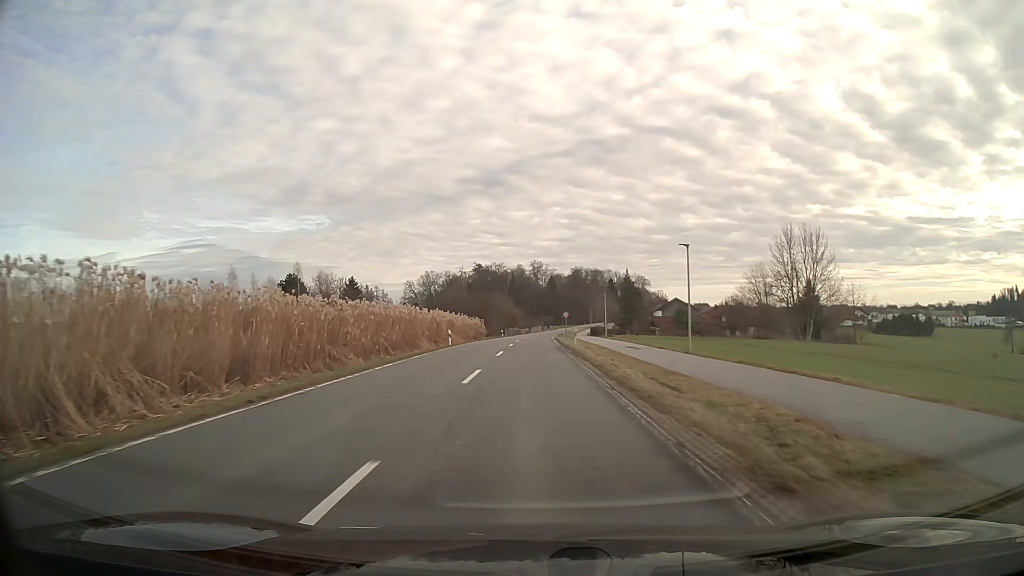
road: secondary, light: Day
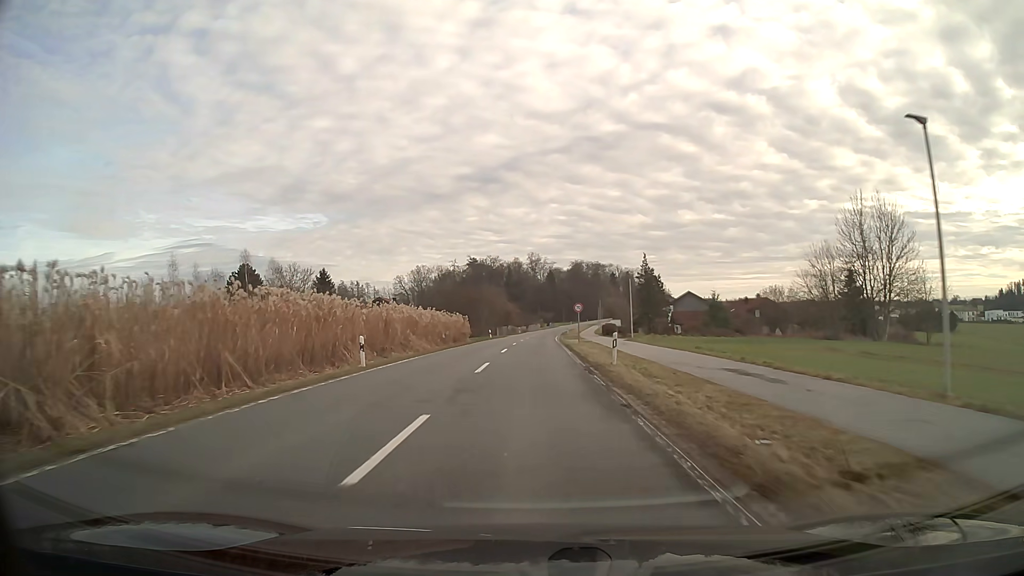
(0.0, +21.3) m; 0°
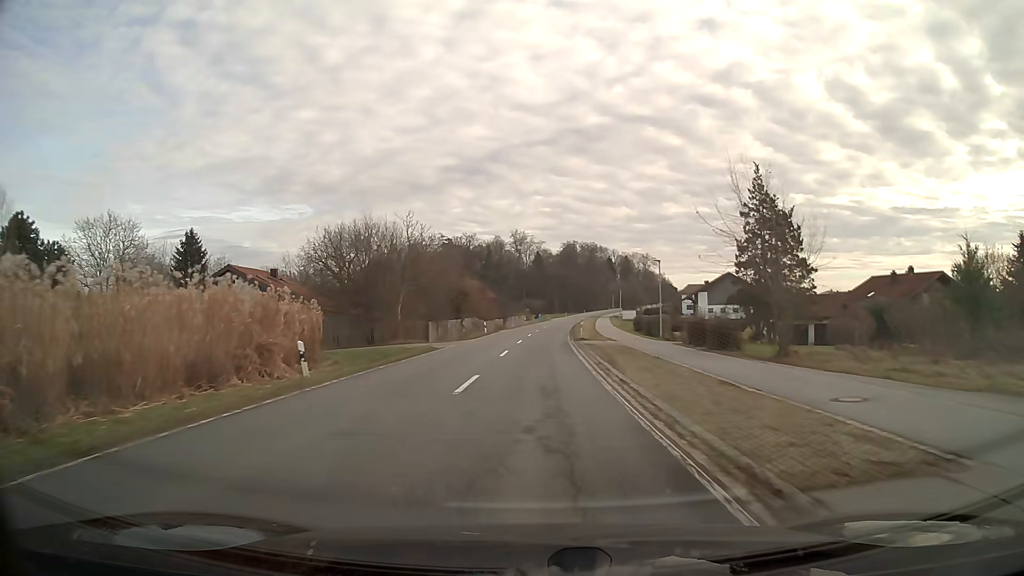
(+0.5, +54.3) m; +1°
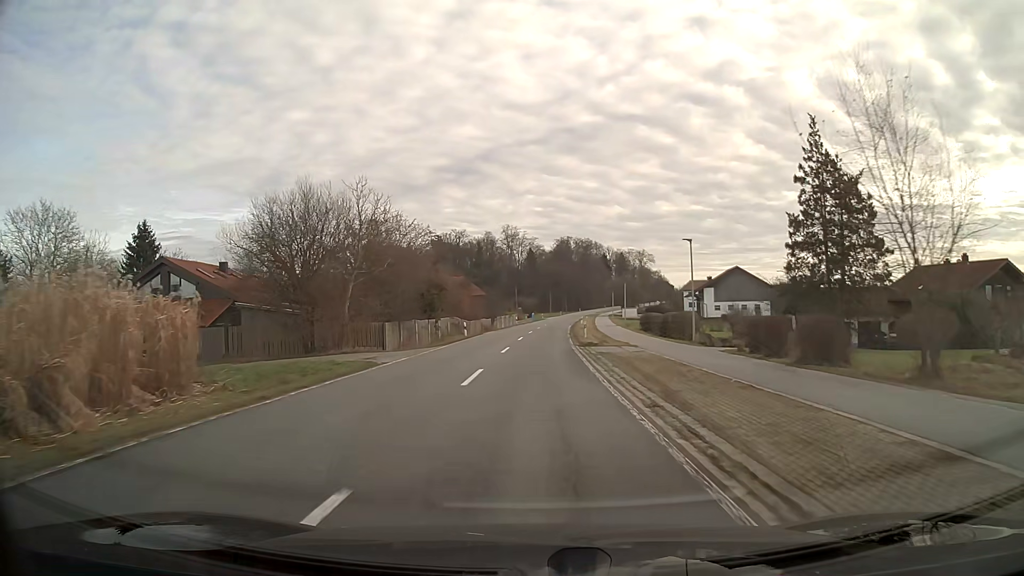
(+0.1, +11.0) m; +1°
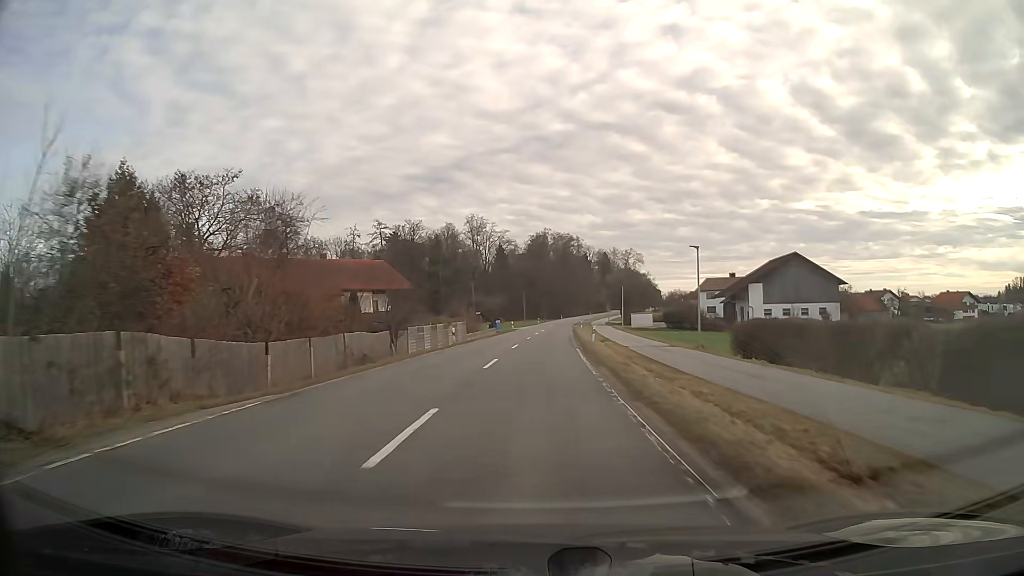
(+0.9, +43.7) m; +2°
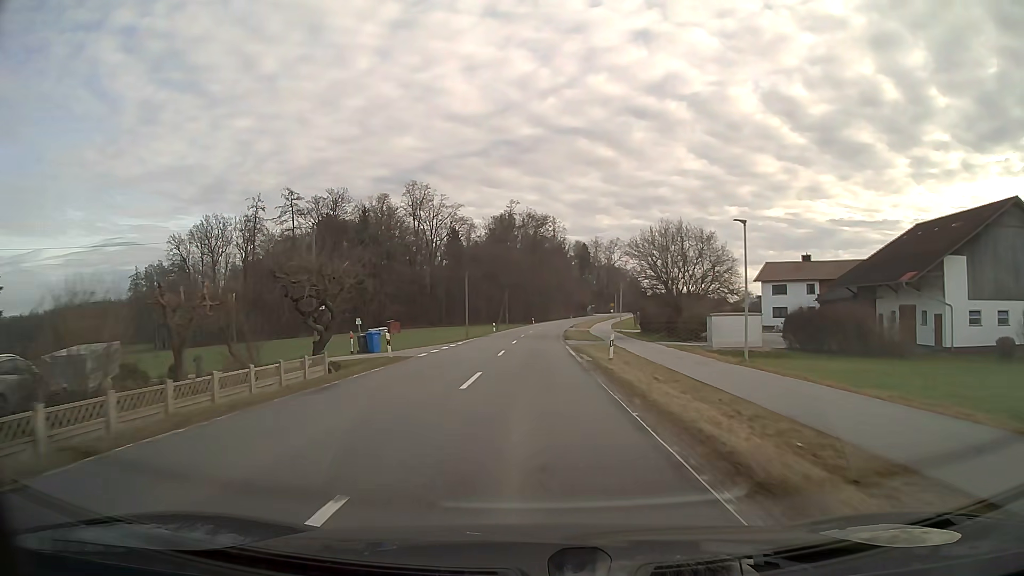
(+1.4, +53.9) m; +3°
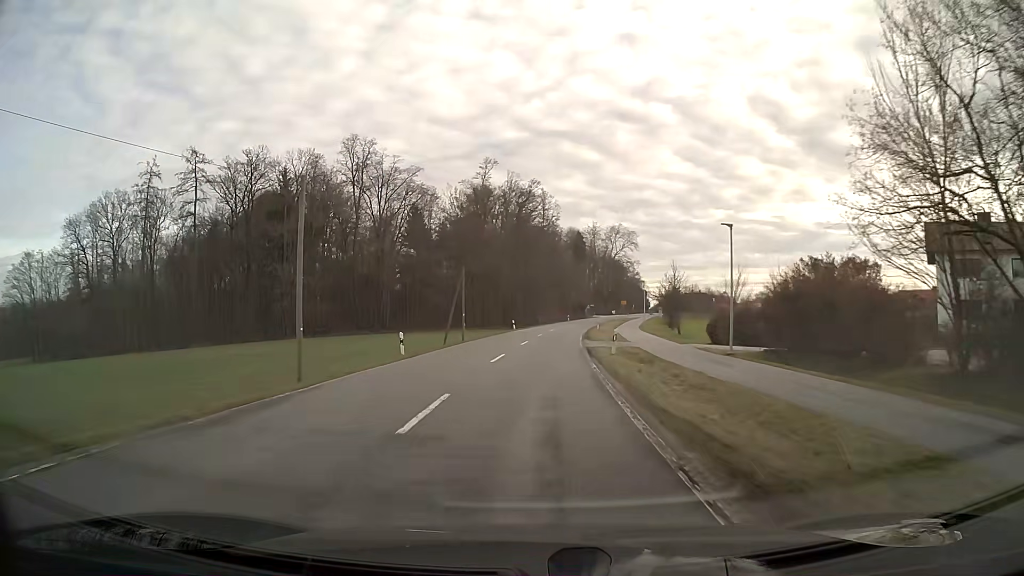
(+0.5, +42.0) m; +1°
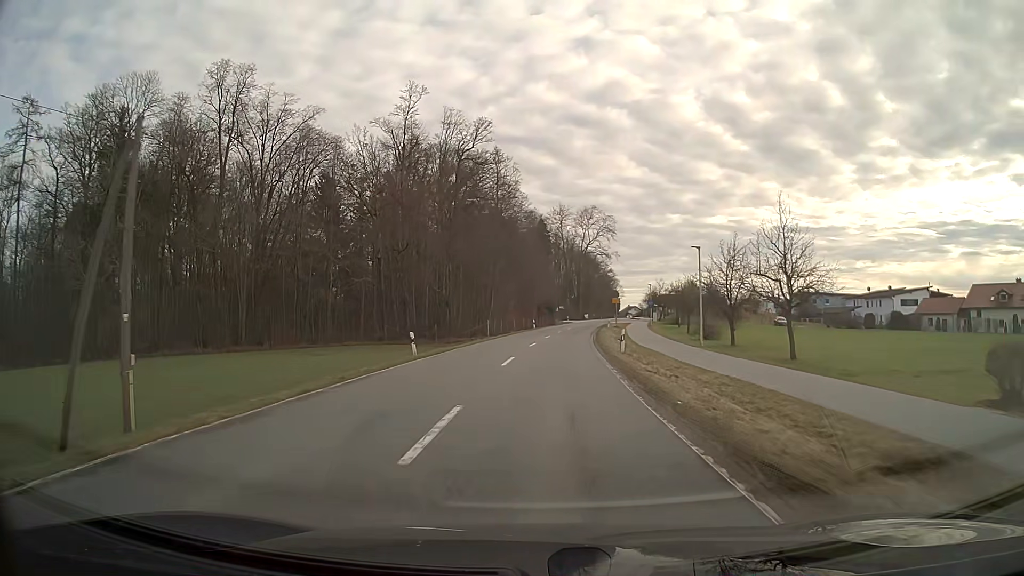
(+1.1, +38.0) m; +4°
(0, +10) (0, +20) (+1, +30) (+2, +40) (+3, +50) (+4, +60) (+5, +70) (+6, +80) (+7, +90) (+9, +99) m
